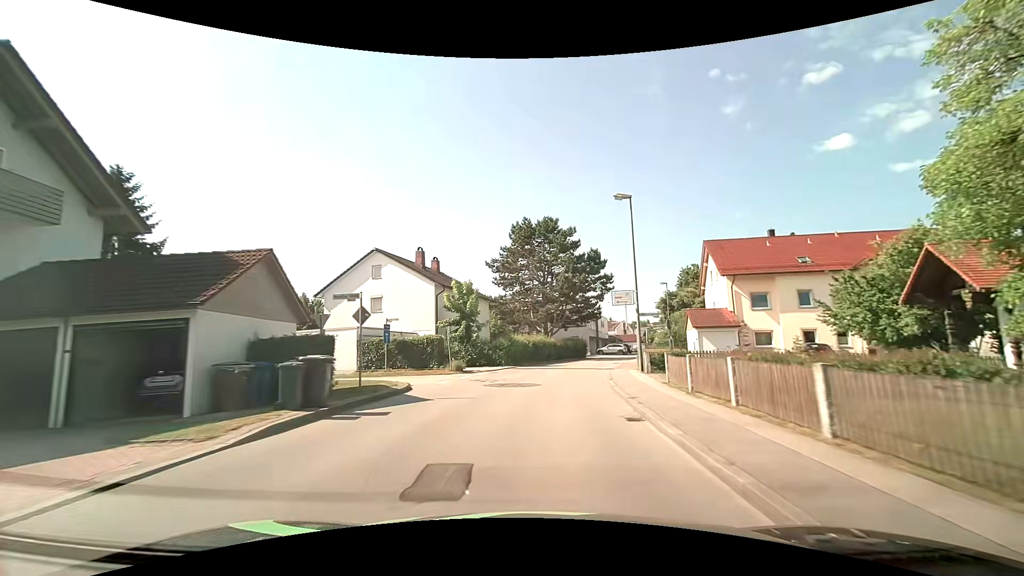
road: unclassified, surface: asphalt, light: Day
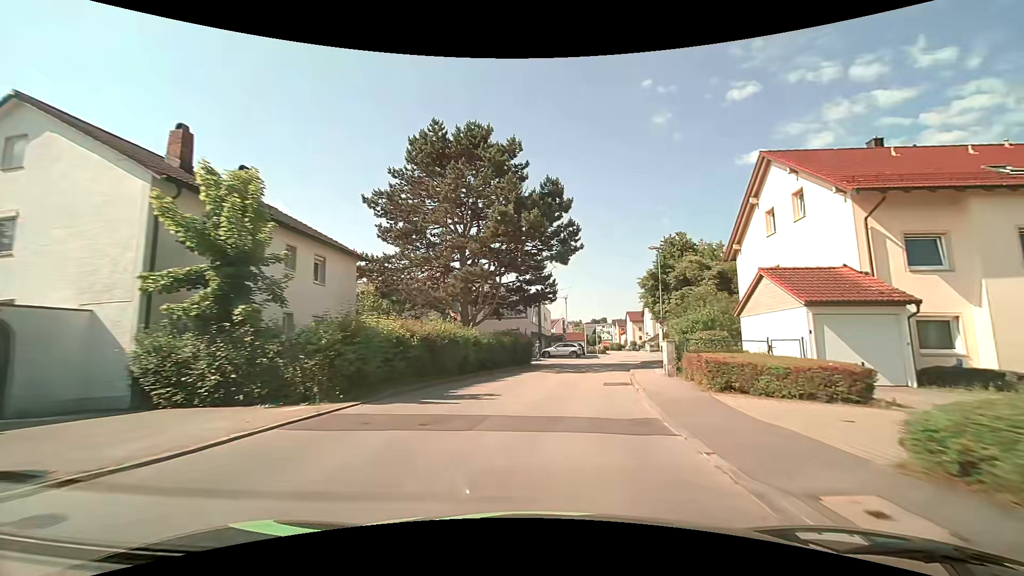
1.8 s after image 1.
(+1.1, +22.3) m; +8°
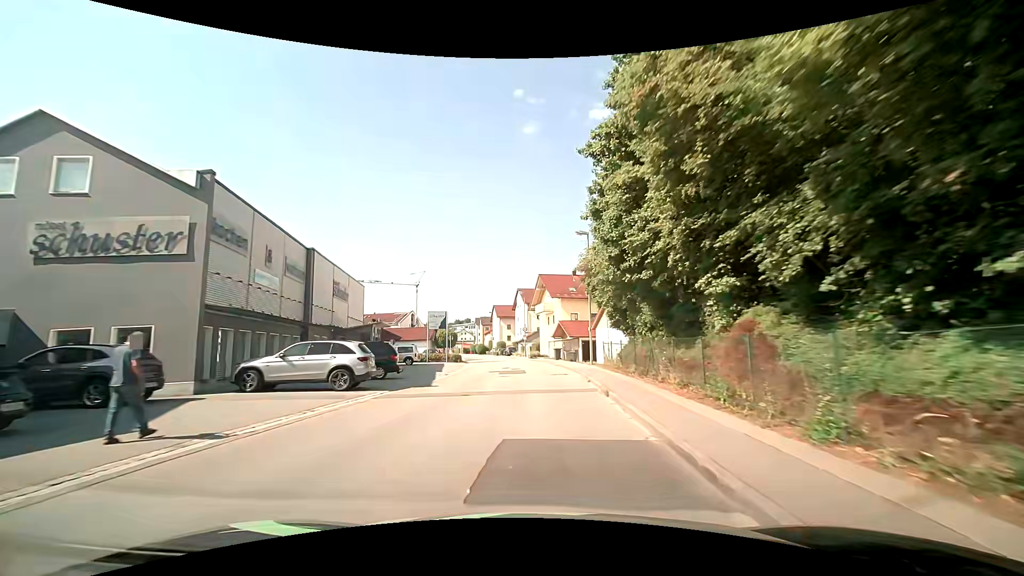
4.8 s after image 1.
(+5.4, +36.0) m; +15°
(0, +10) (0, +20) (0, +30) (-1, +40) (-2, +50) (-4, +60) (-6, +70) (-8, +79) (-10, +89) (-12, +99) m
